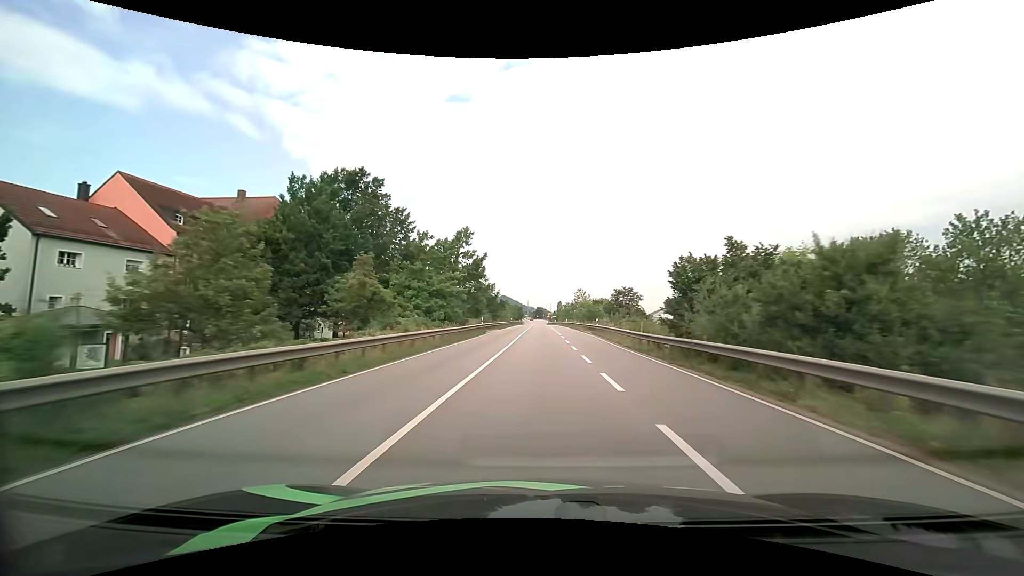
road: primary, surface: asphalt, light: Day
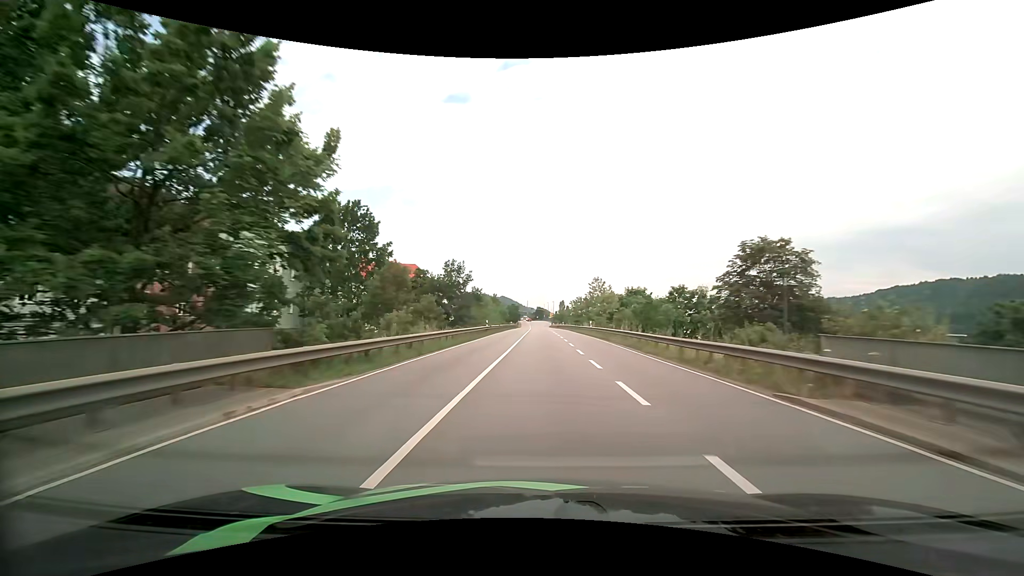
(+0.2, +43.4) m; 0°
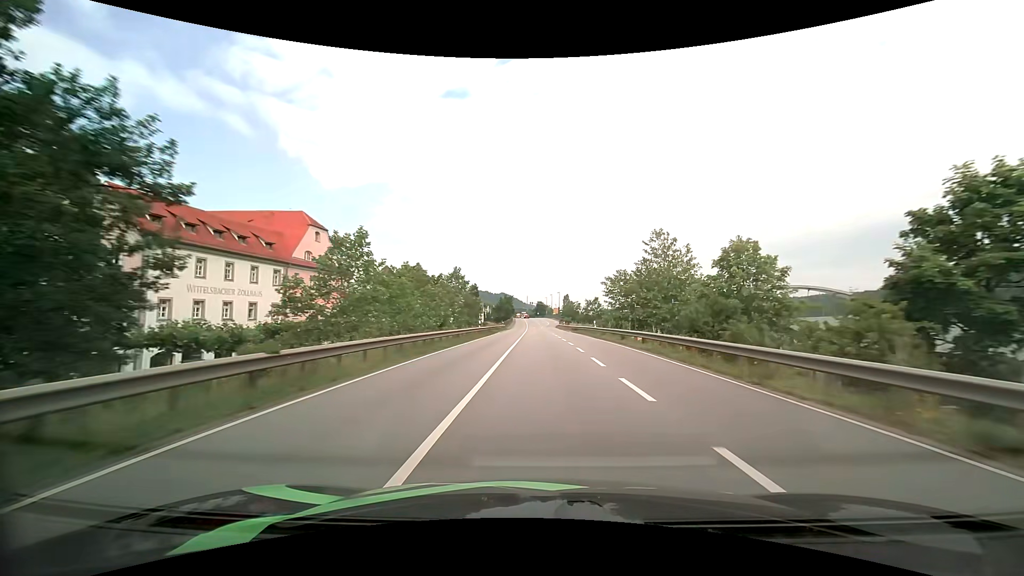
(-0.1, +53.6) m; 0°
(0, +10) (0, +20) (0, +30) (0, +40) (0, +50) (0, +60) (0, +70) (0, +80) (-1, +90) (-1, +100) m
